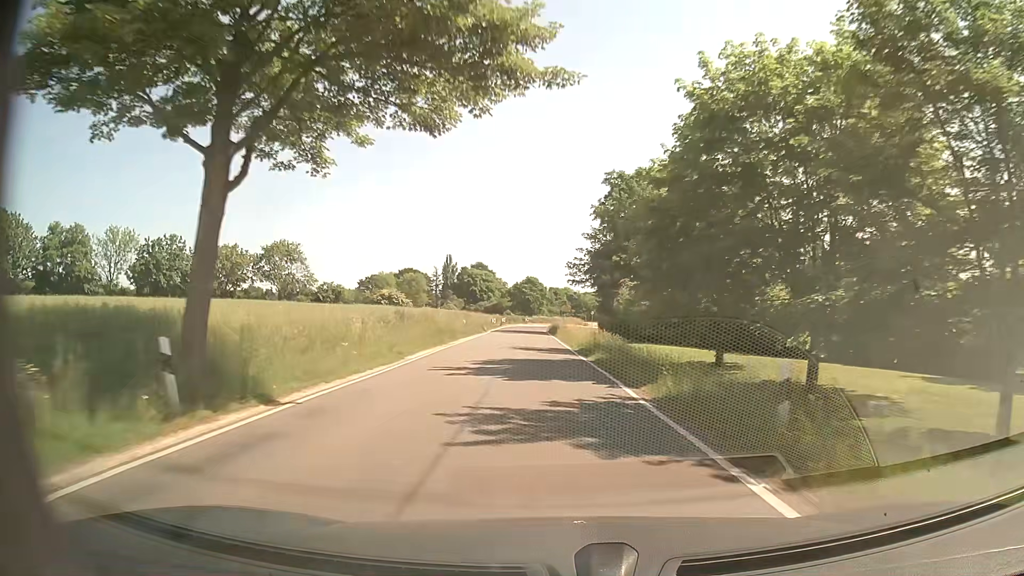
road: secondary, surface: asphalt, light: Day
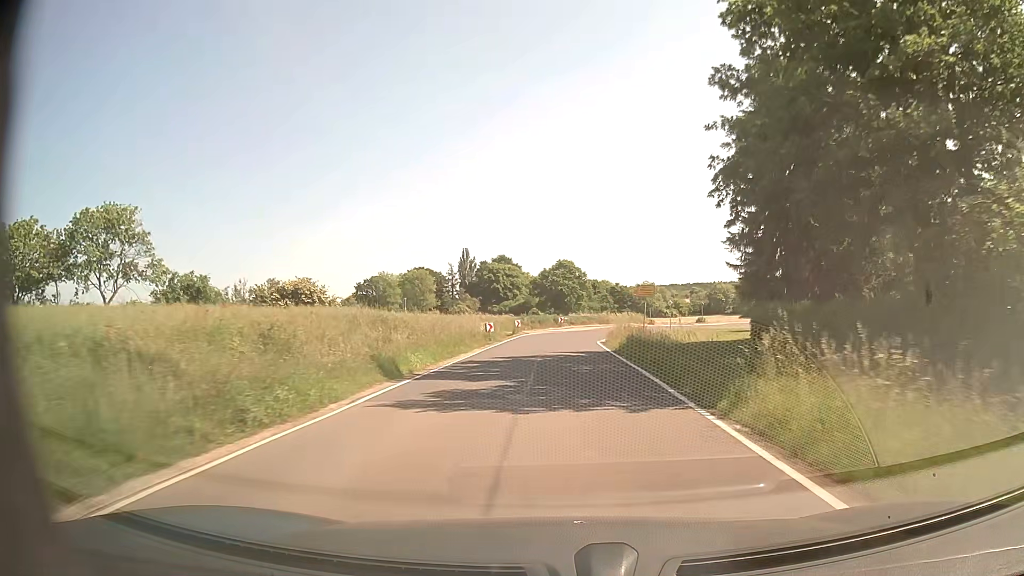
(-2.0, +46.5) m; -3°
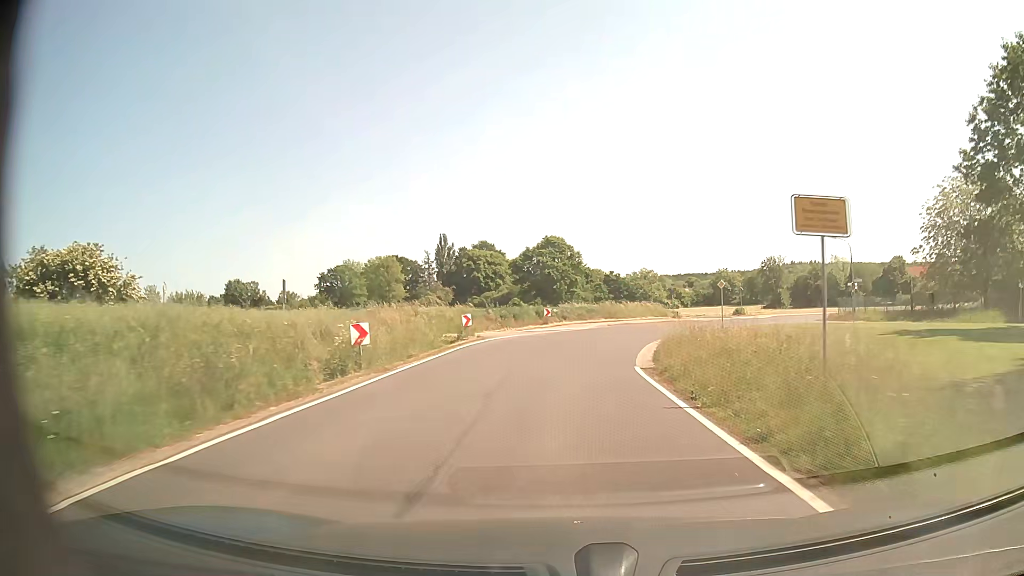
(+0.4, +25.6) m; +1°
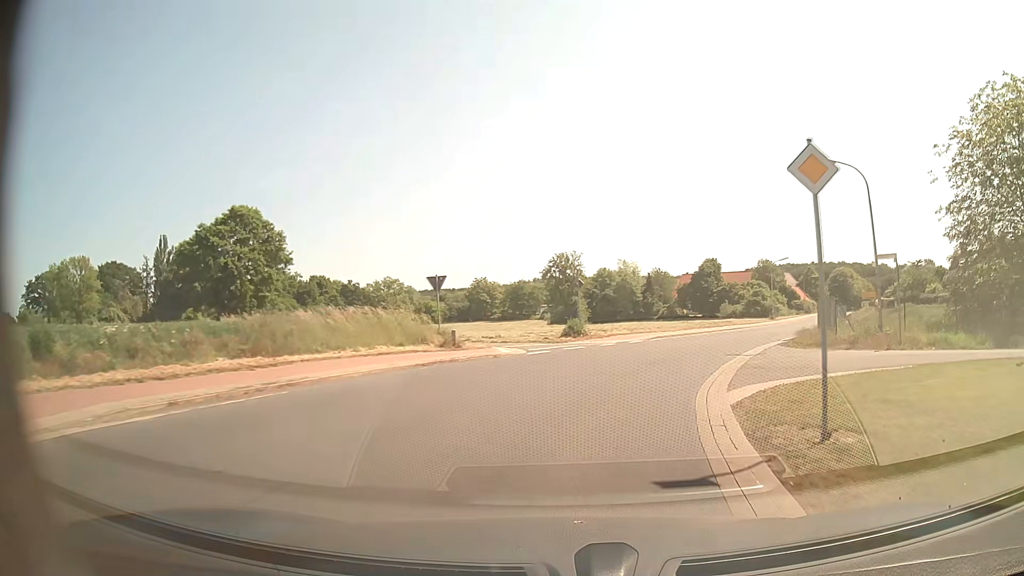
(+4.6, +36.2) m; +21°
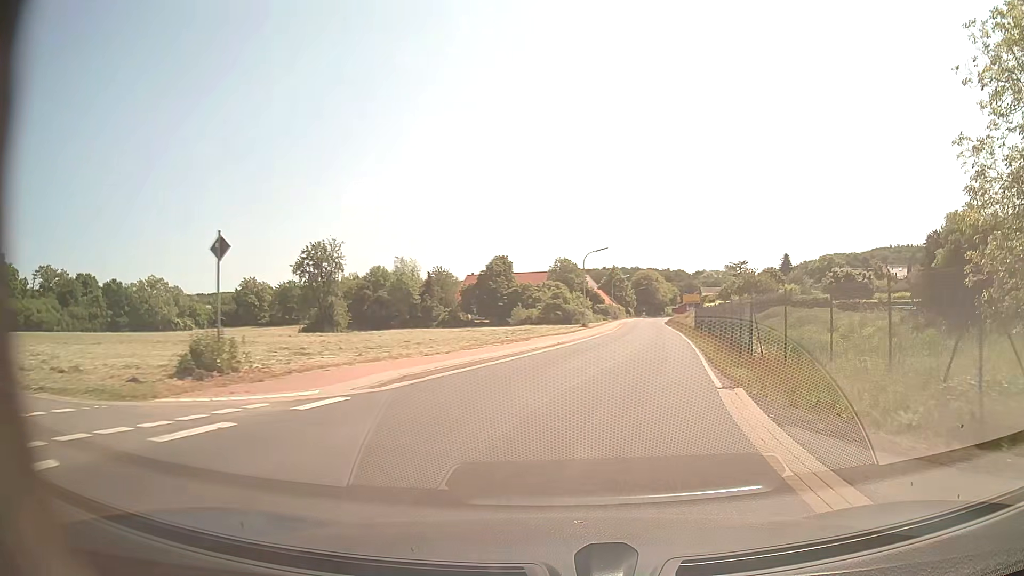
(+3.3, +19.9) m; +18°
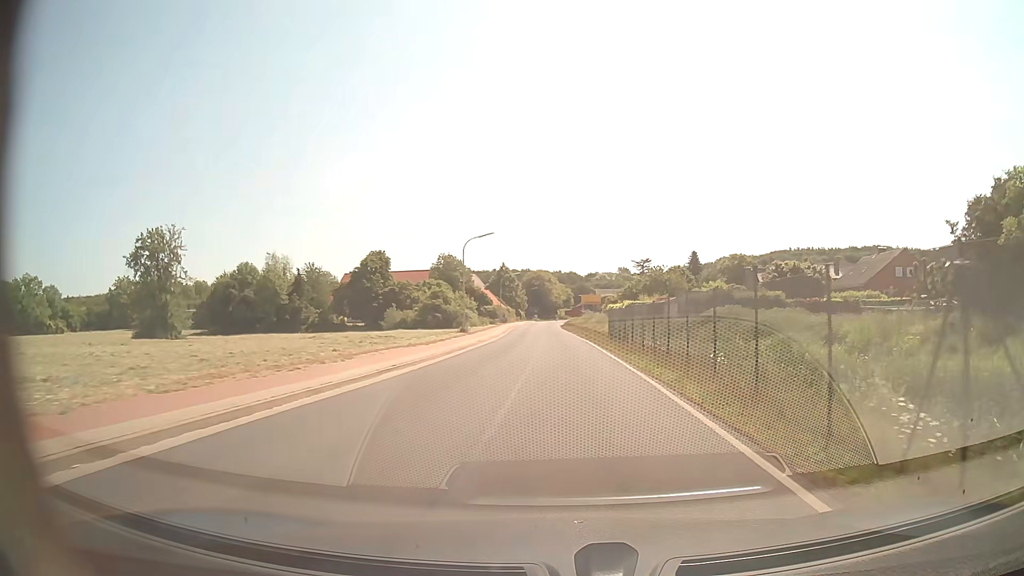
(+1.3, +14.0) m; +10°
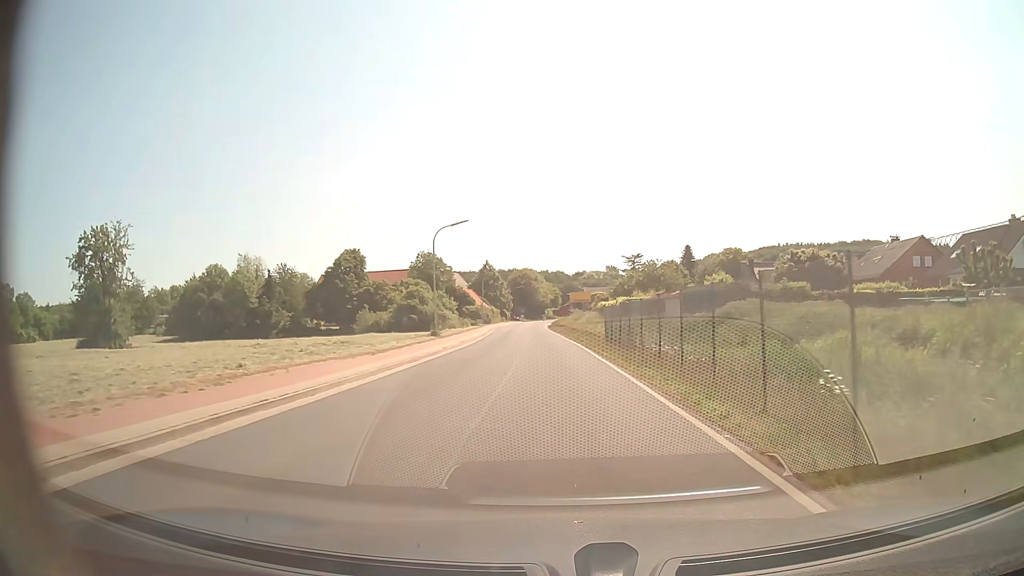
(+0.1, +7.4) m; +1°
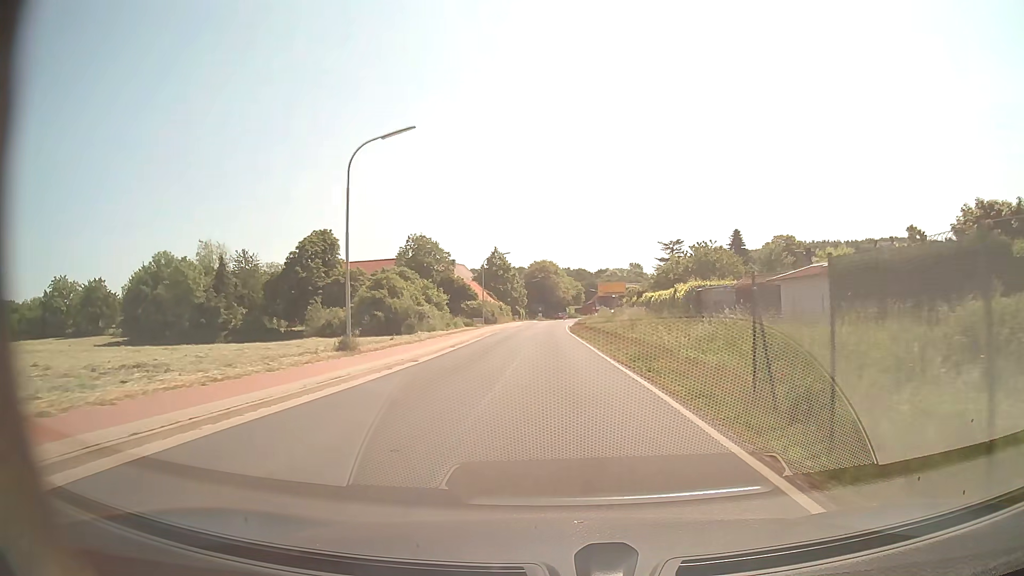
(-0.2, +23.3) m; -2°
(0, +10) (0, +20) (0, +30) (-1, +40) (-1, +50) (-1, +60) (-1, +70) (0, +80) (0, +90) (+1, +100) m
